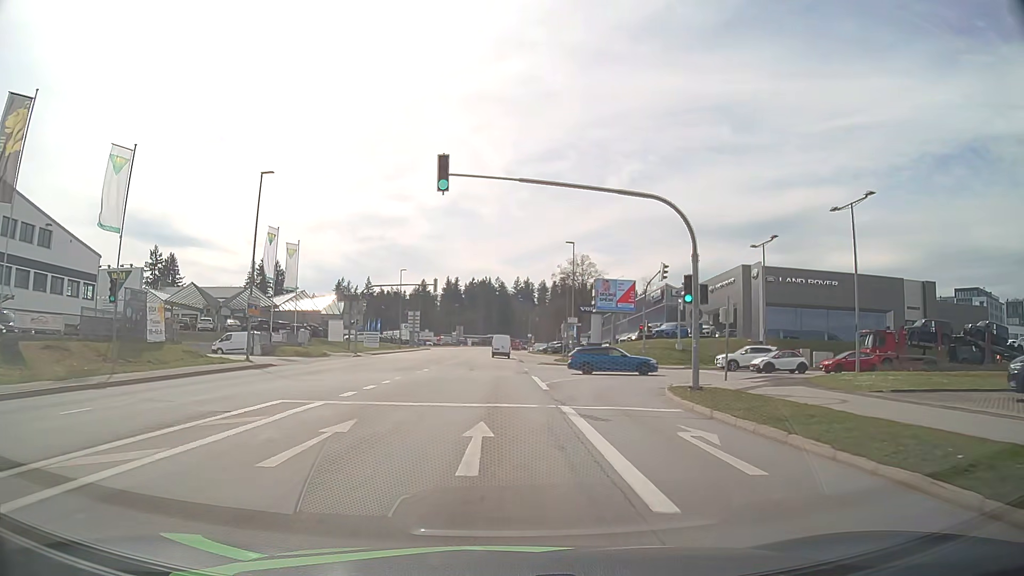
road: tertiary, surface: asphalt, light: Day
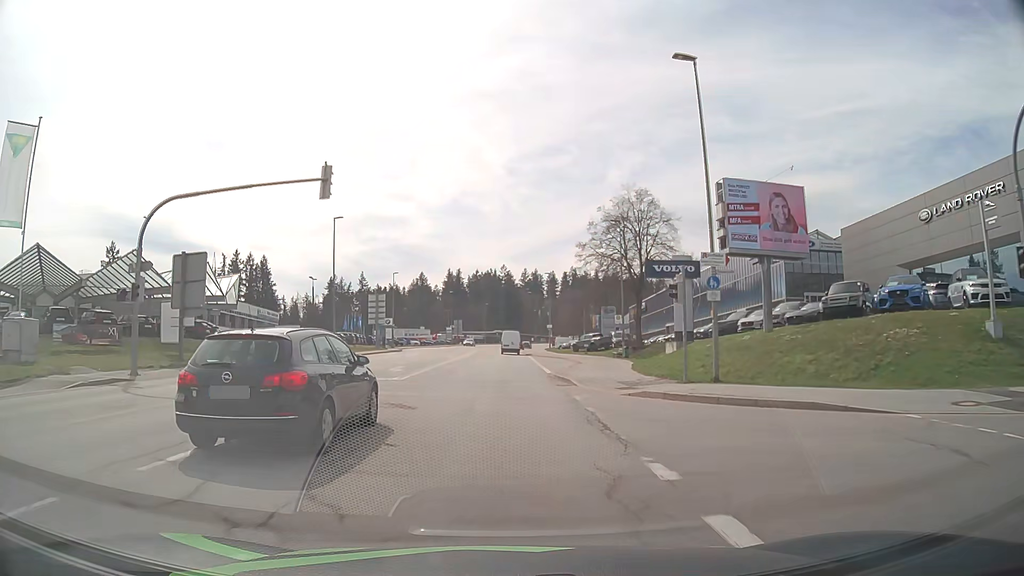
(-0.3, +37.4) m; -1°
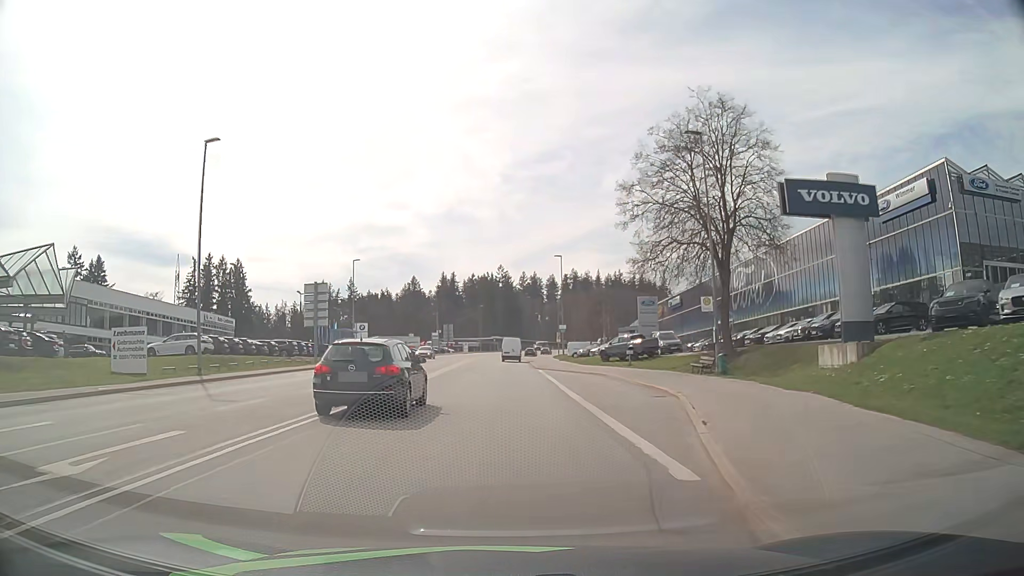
(0.0, +23.2) m; 0°
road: secondary
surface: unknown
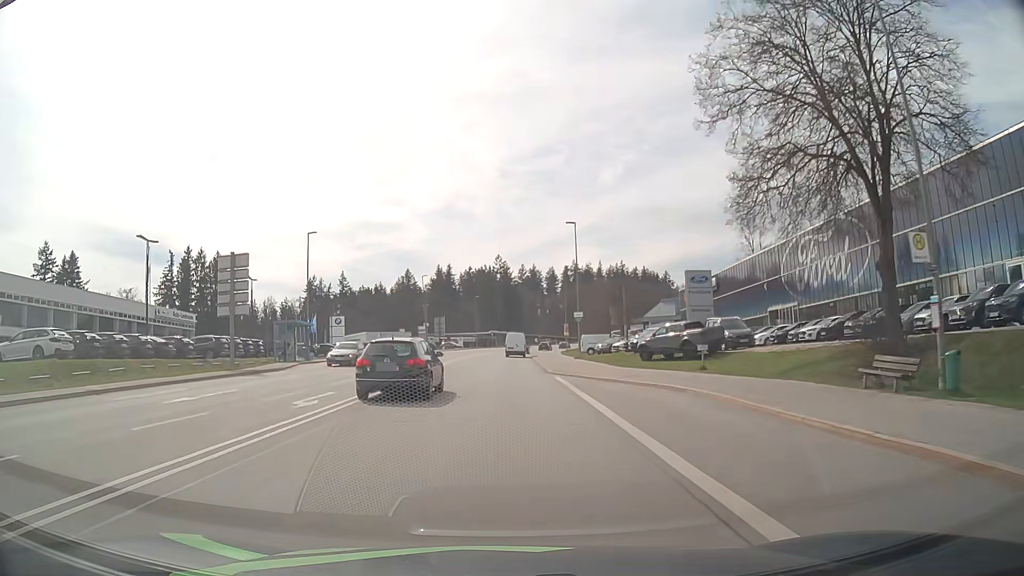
(0.0, +15.7) m; 0°
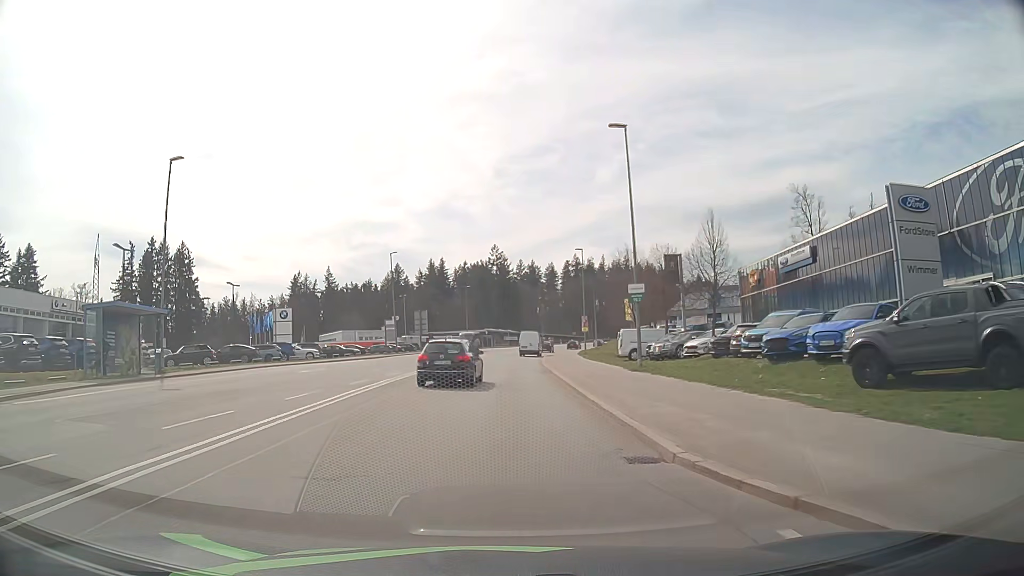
(+0.1, +23.7) m; 0°
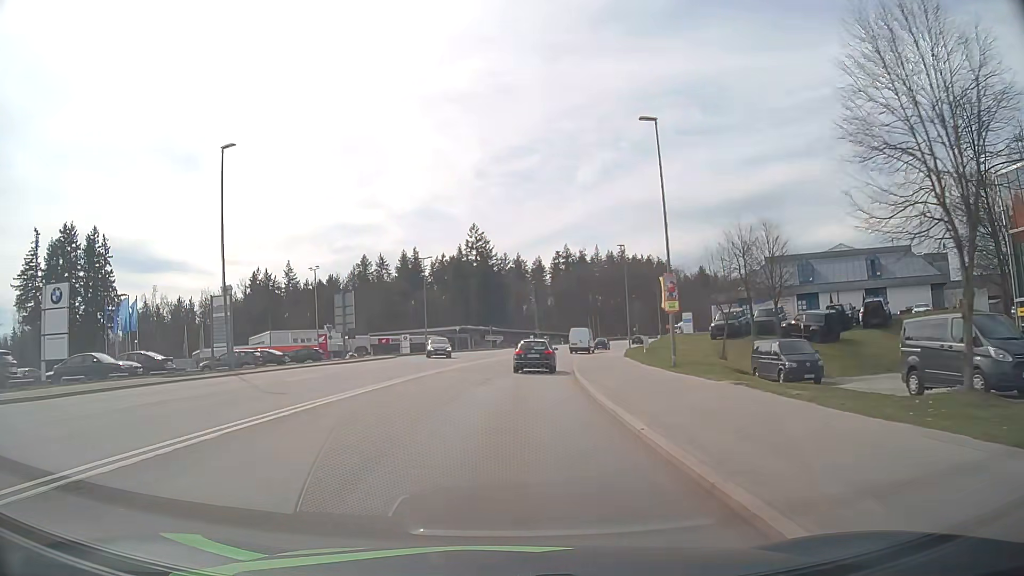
(+0.3, +39.8) m; +1°
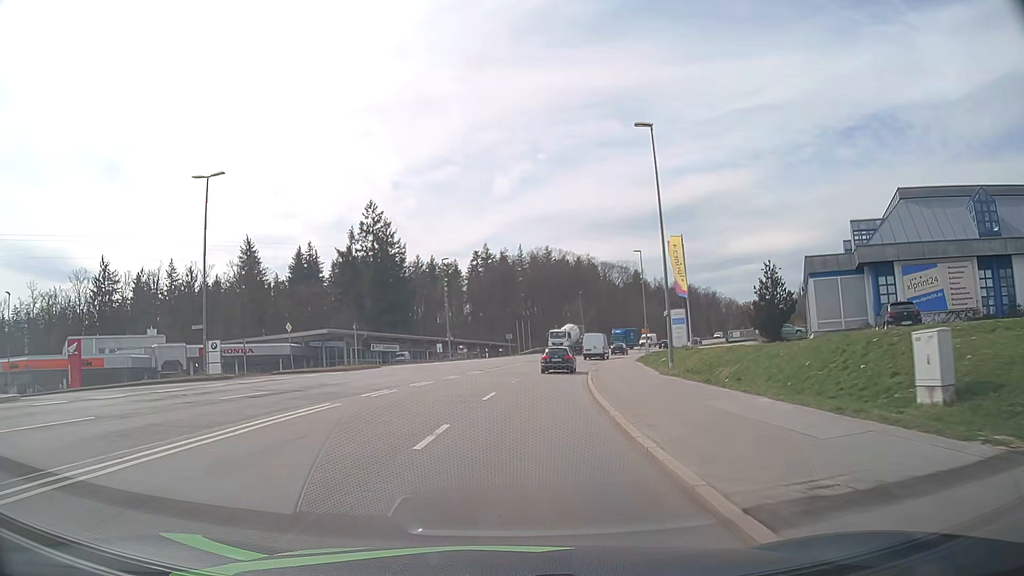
(+2.0, +40.1) m; +7°
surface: asphalt
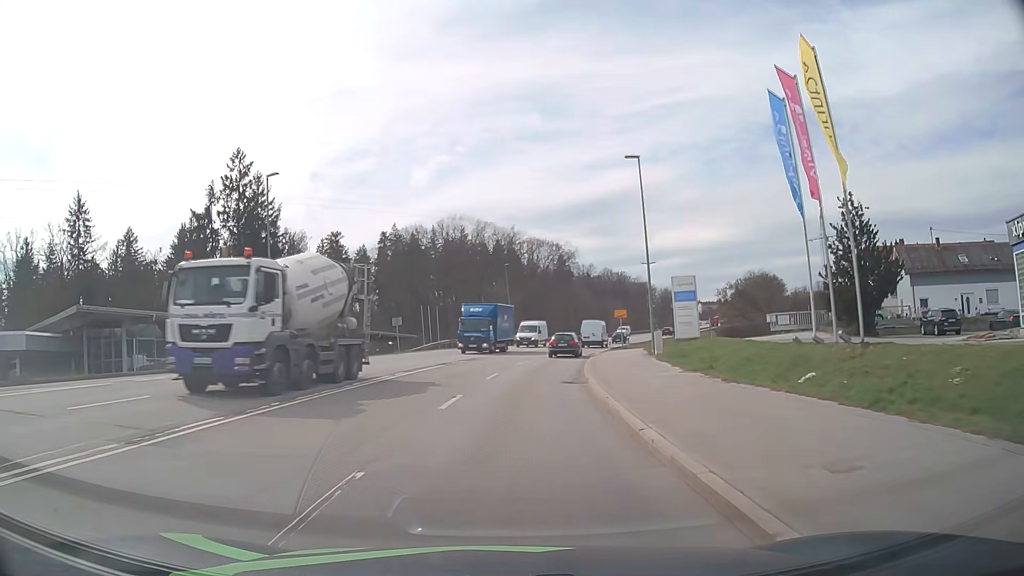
(+2.0, +32.4) m; +7°
(0, +10) (+1, +20) (+2, +30) (+3, +40) (+5, +50) (+7, +59) (+10, +69) (+13, +79) (+16, +88) (+20, +97) m
